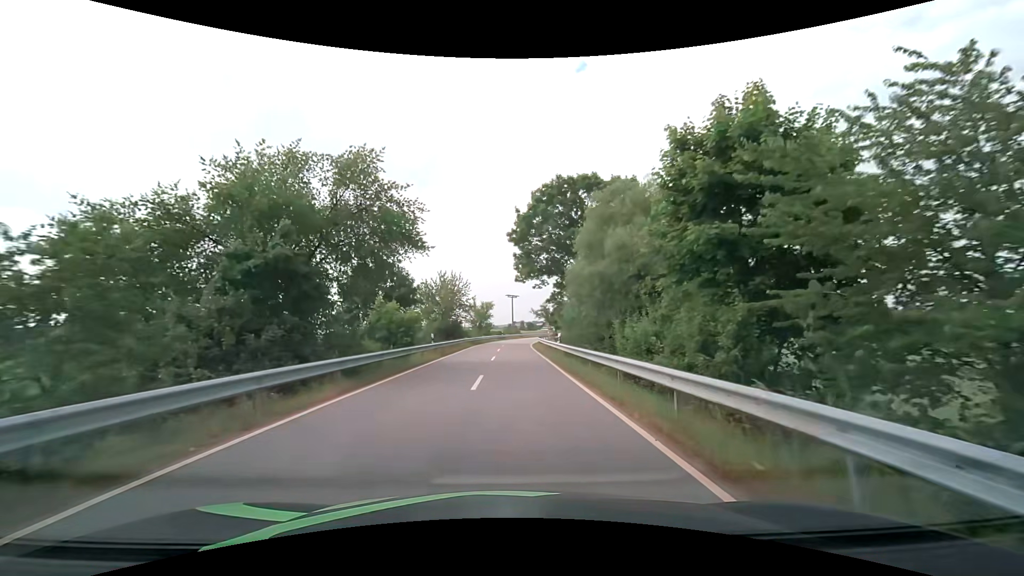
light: Day
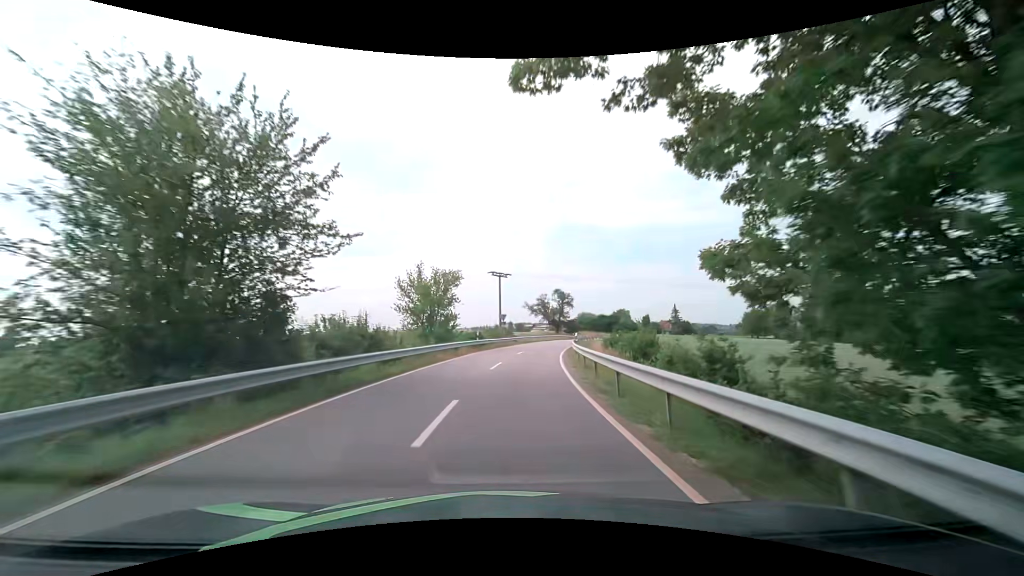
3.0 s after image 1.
(+0.3, +41.2) m; +1°
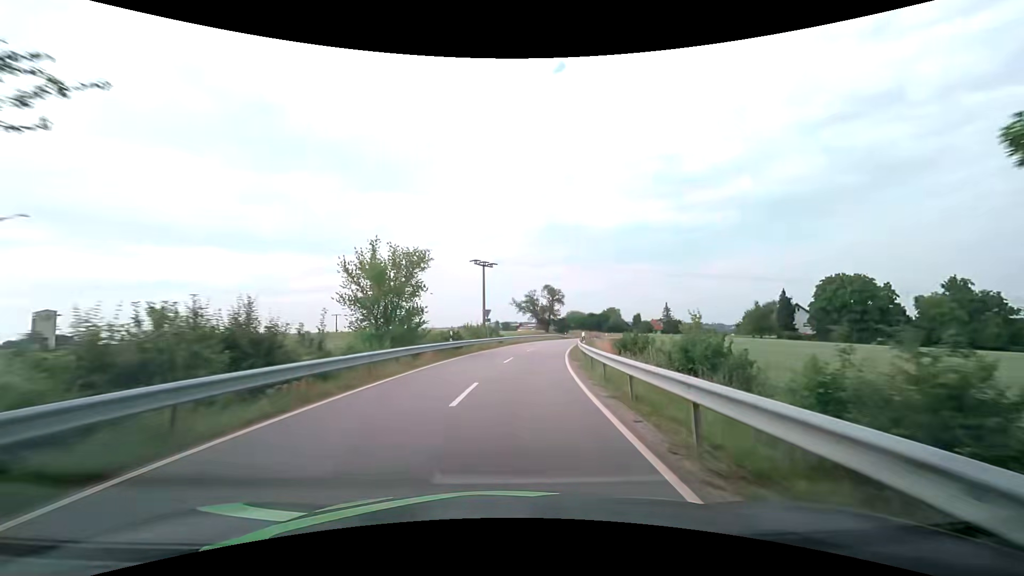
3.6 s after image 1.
(+0.1, +9.3) m; +1°
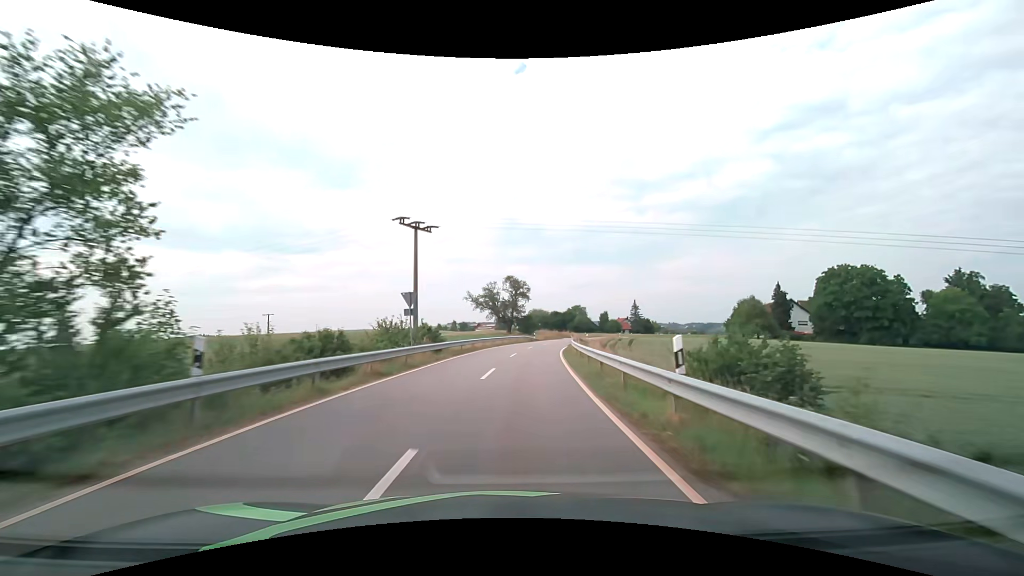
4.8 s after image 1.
(+0.9, +19.4) m; +5°
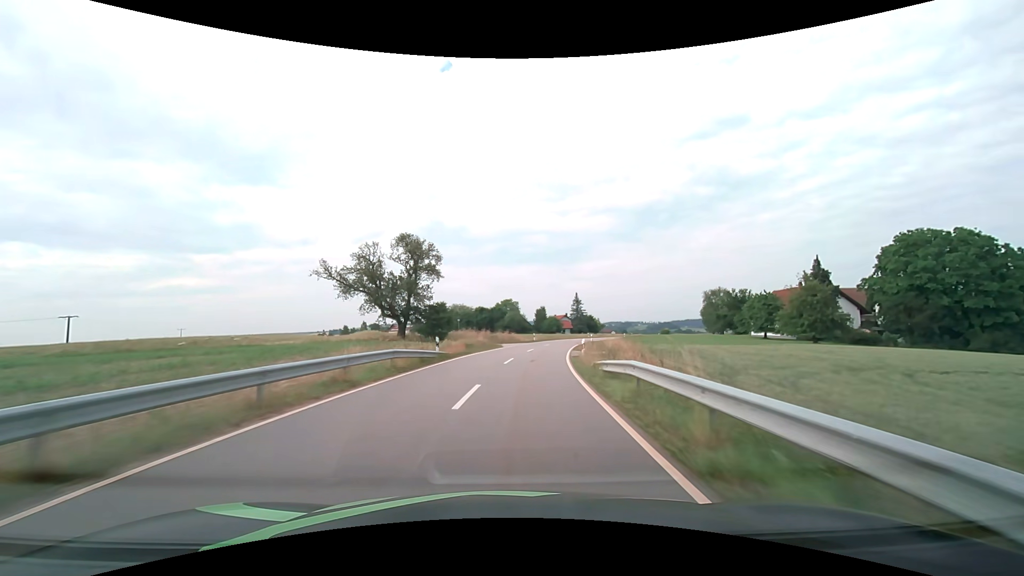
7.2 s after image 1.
(+3.1, +42.0) m; +9°
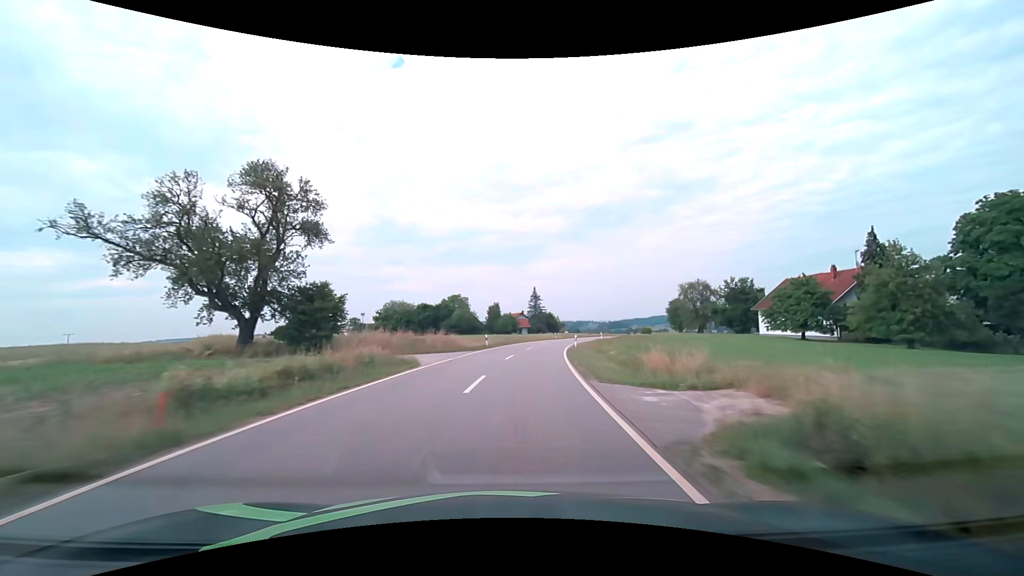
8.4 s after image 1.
(+1.1, +22.4) m; +5°
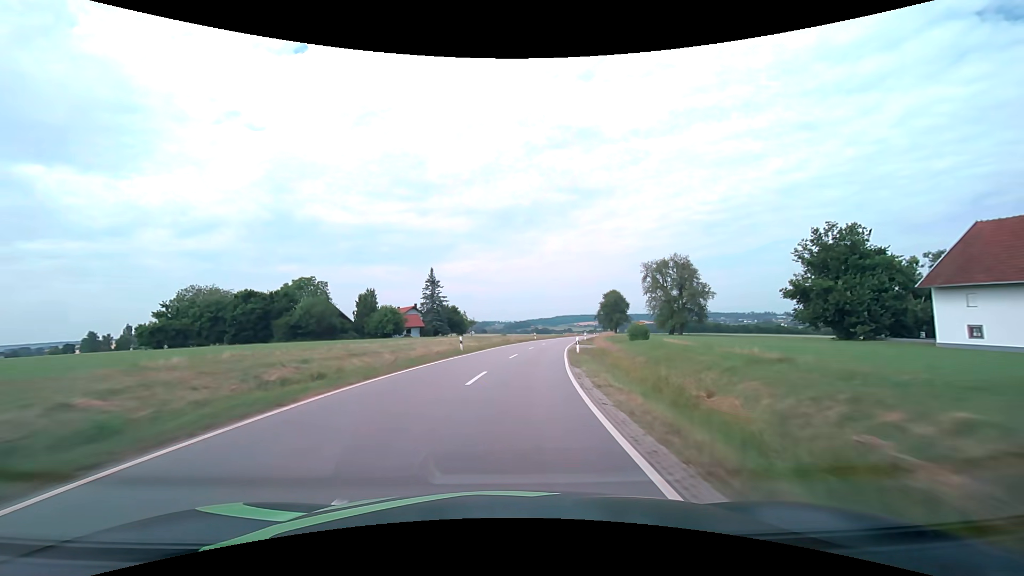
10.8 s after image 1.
(+4.3, +46.8) m; +11°
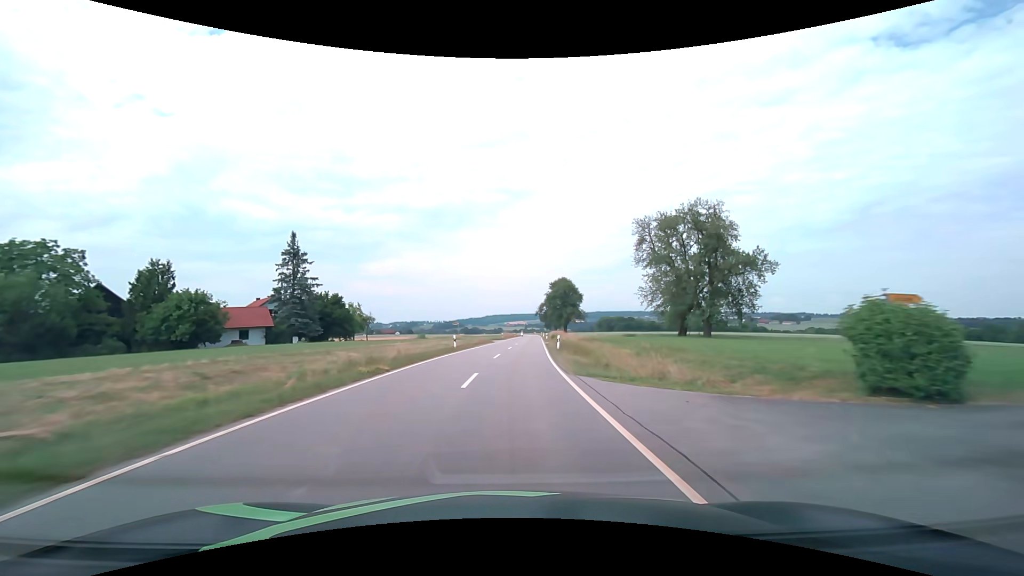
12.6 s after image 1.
(+2.6, +37.1) m; +8°
(0, +10) (+1, +20) (+1, +30) (+2, +40) (+2, +50) (+3, +60) (+4, +70) (+4, +80) (+5, +90) (+6, +100) m
